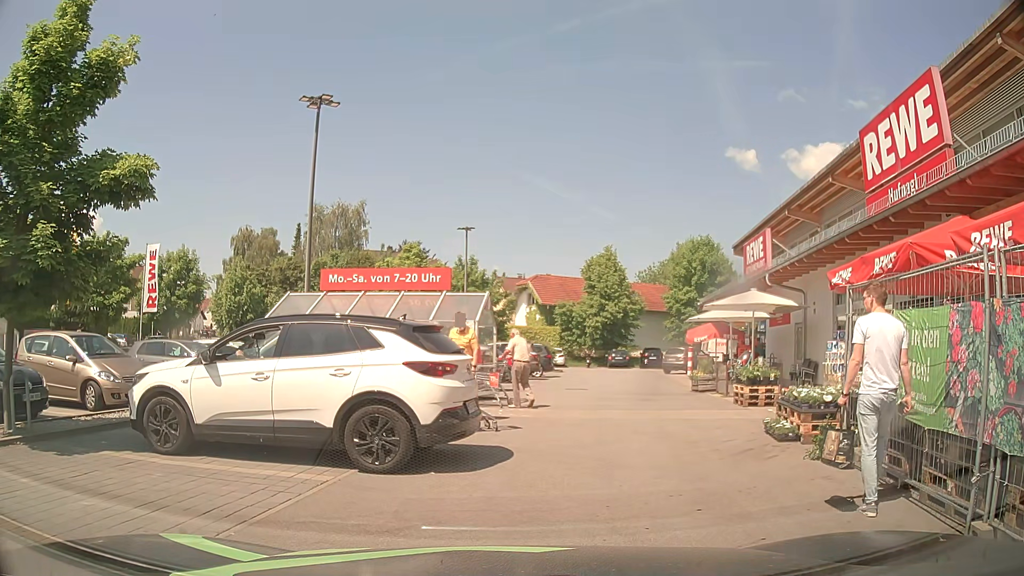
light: Day
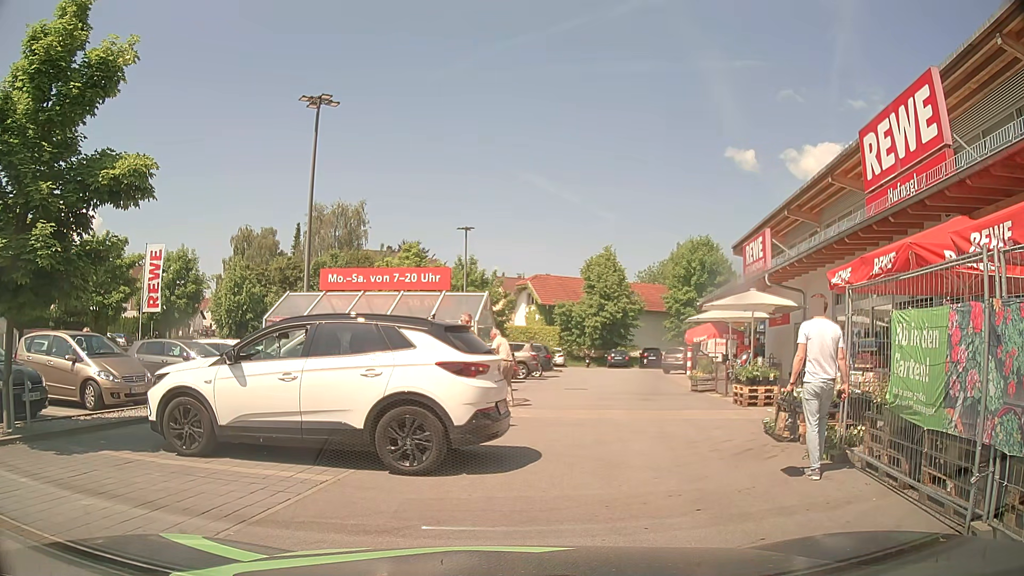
(0.0, 0.0) m; 0°
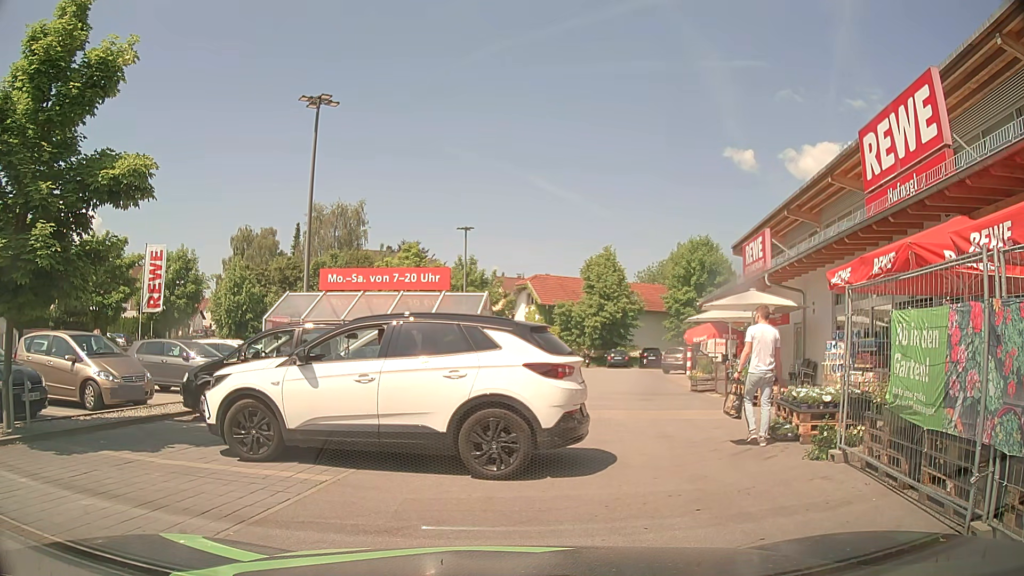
(0.0, 0.0) m; 0°
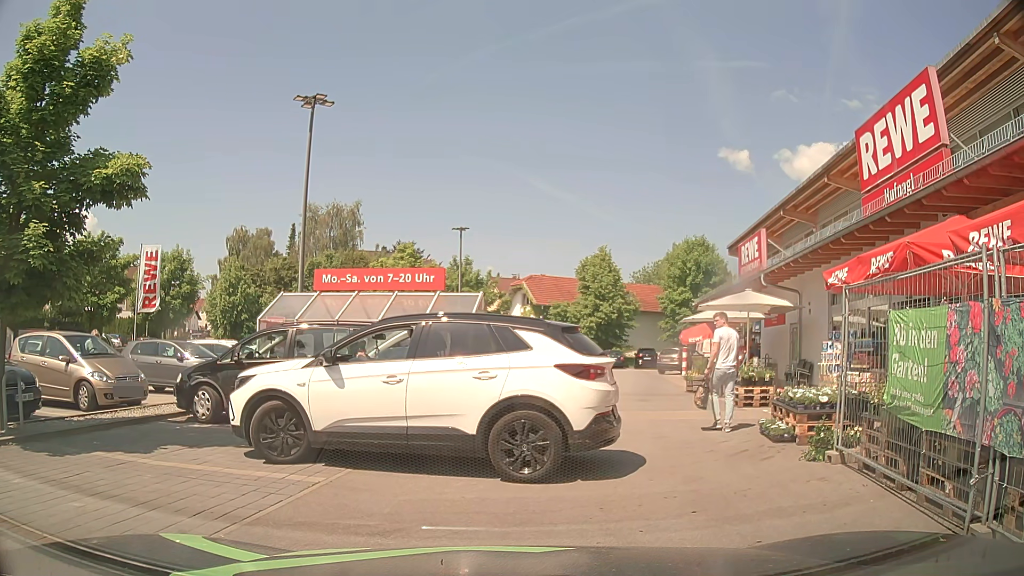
(0.0, 0.0) m; 0°
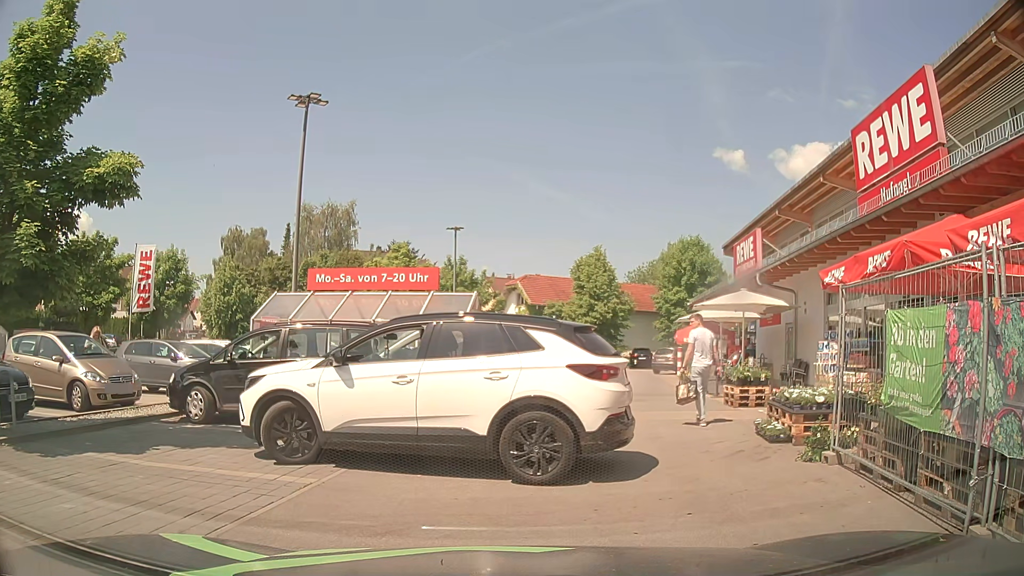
(0.0, +0.1) m; 0°
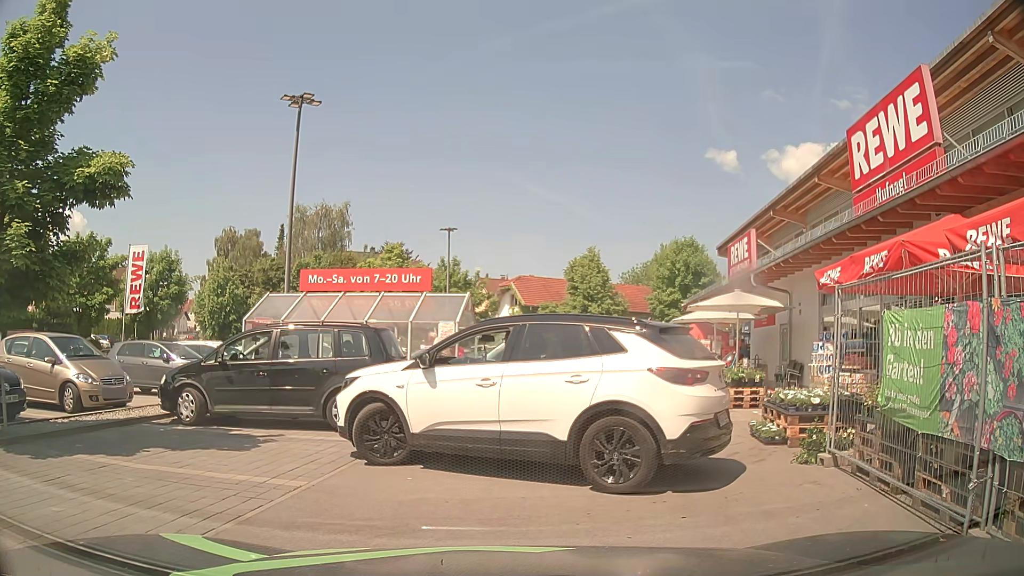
(0.0, +0.1) m; 0°
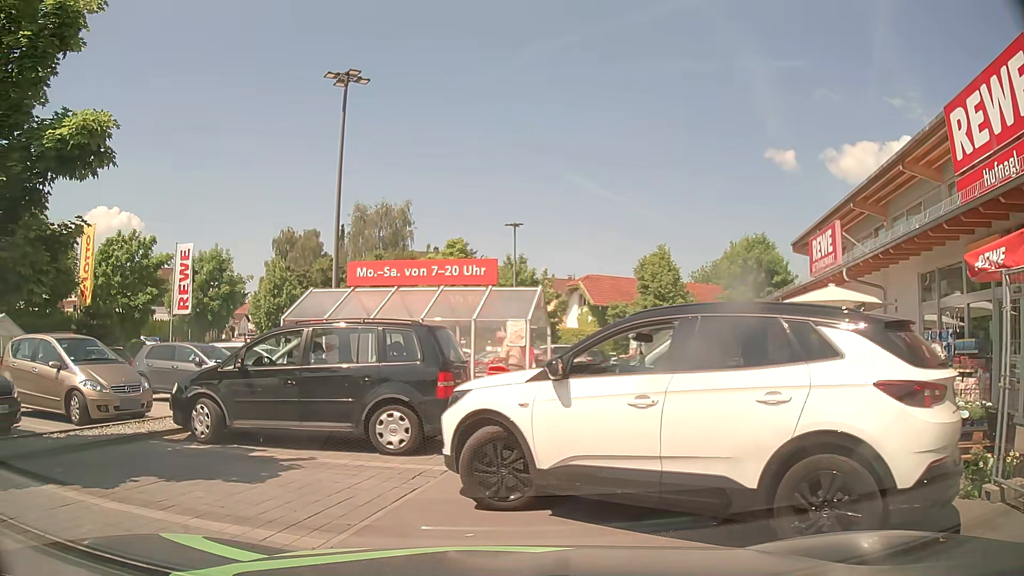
(0.0, +2.0) m; -4°
